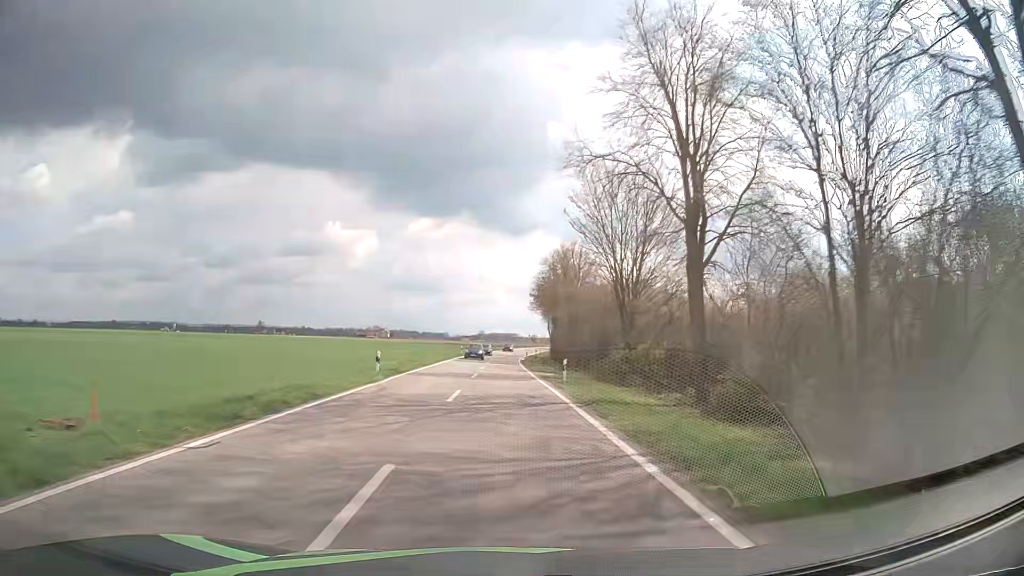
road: tertiary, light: Day
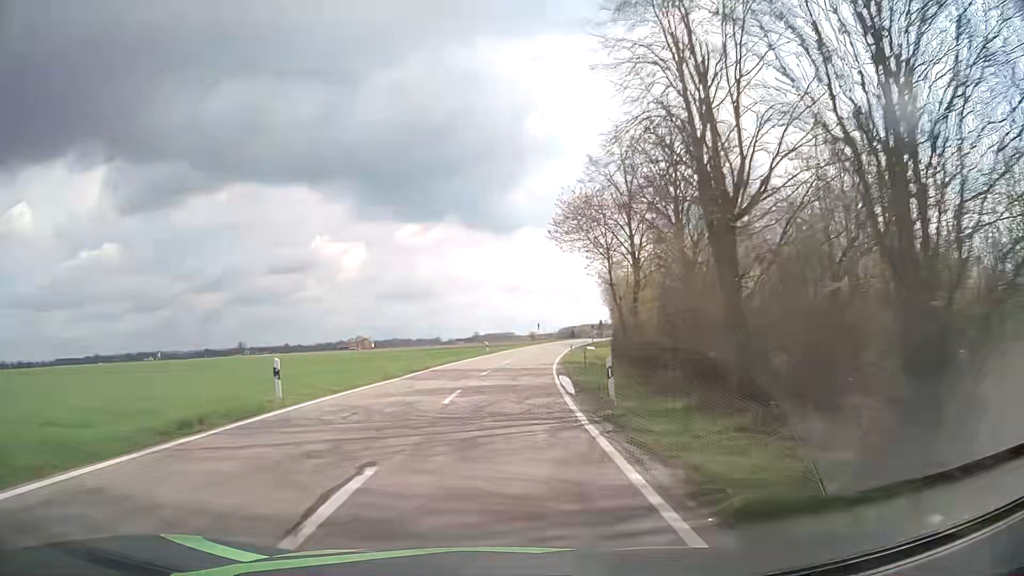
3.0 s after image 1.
(0.0, +61.6) m; 0°
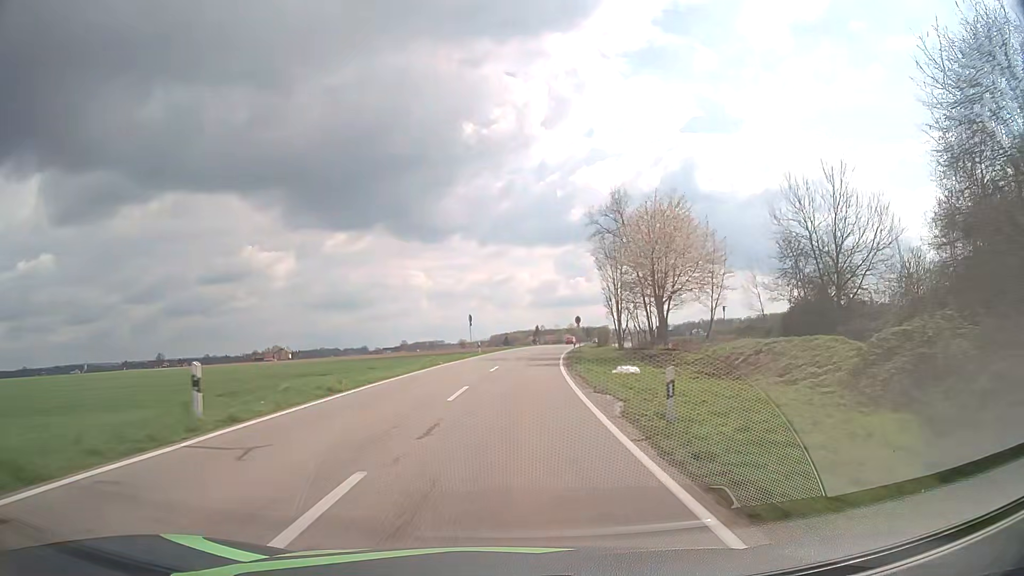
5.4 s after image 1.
(+1.9, +49.2) m; +6°
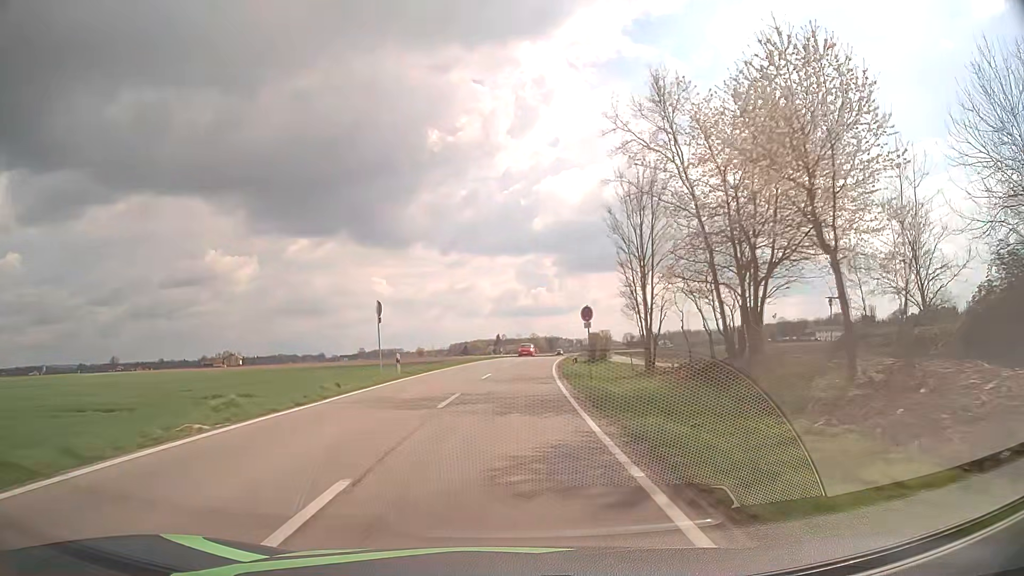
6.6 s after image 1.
(+0.7, +24.5) m; +3°
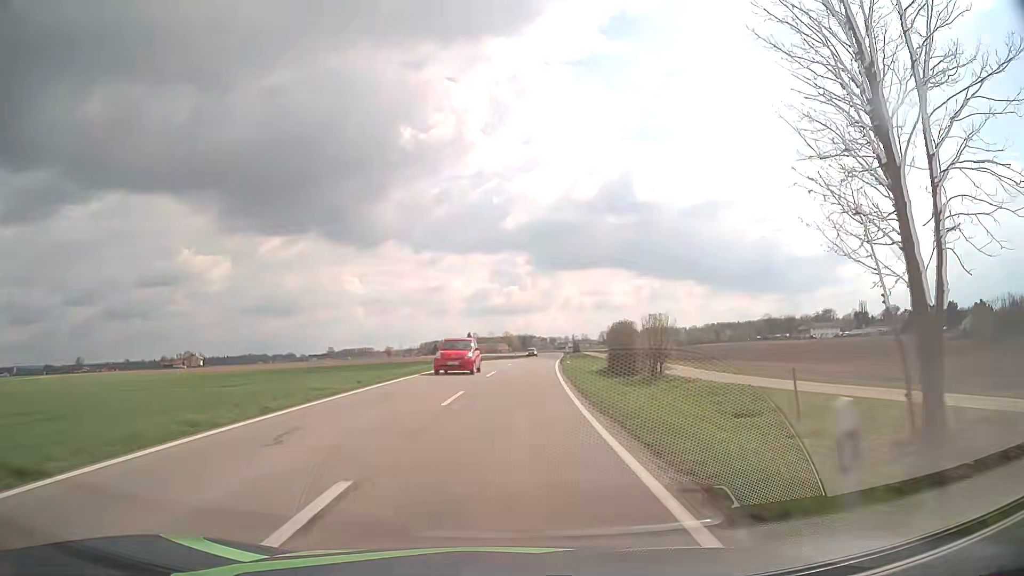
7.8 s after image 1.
(+0.5, +24.4) m; +2°
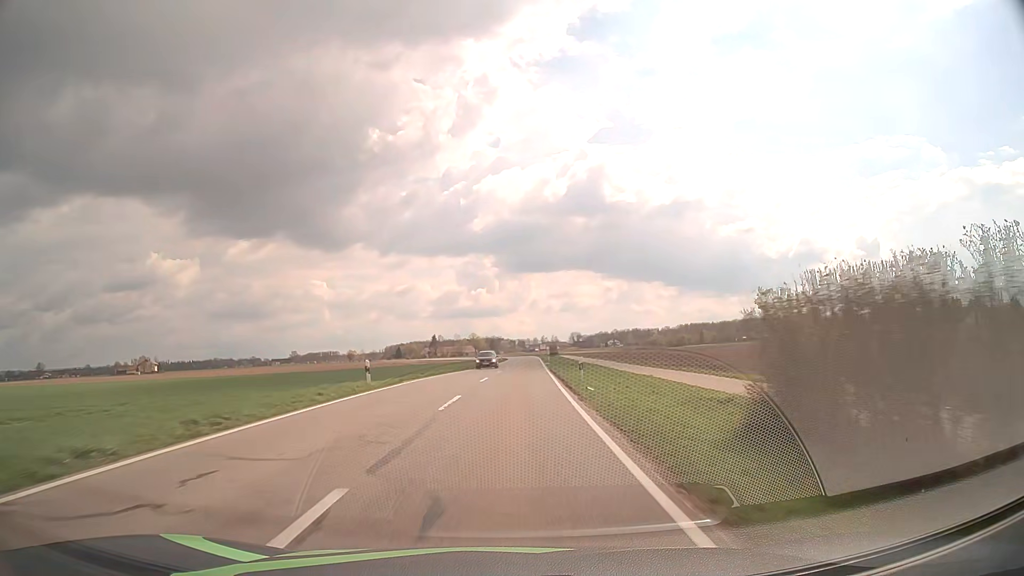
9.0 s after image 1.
(+0.7, +24.5) m; +3°
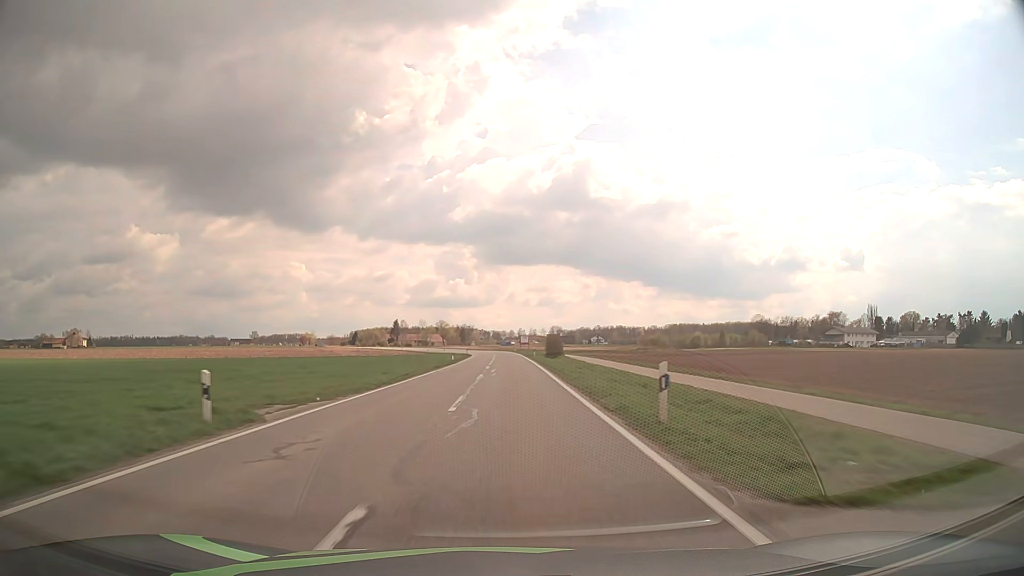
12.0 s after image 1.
(+1.5, +62.1) m; +2°
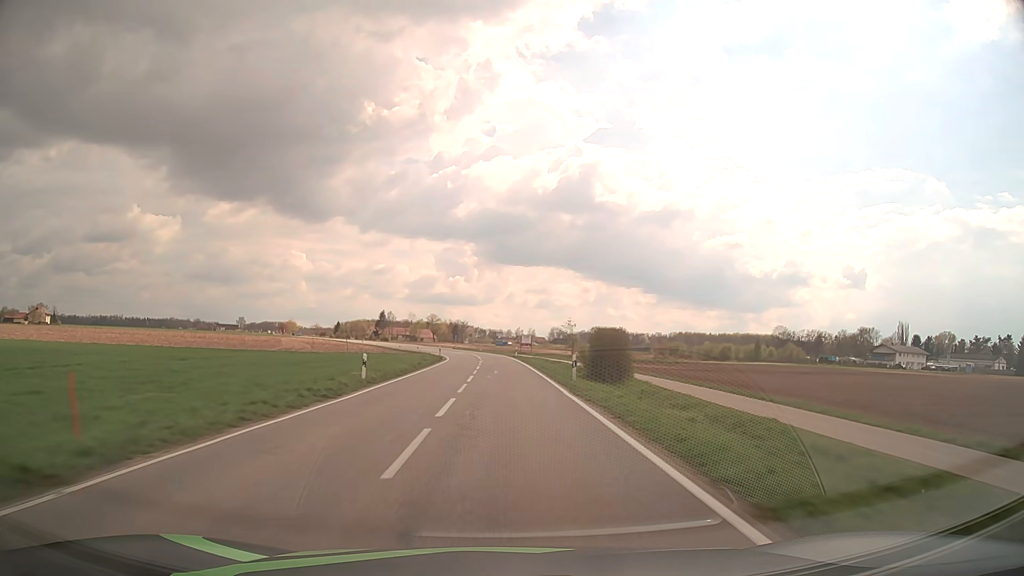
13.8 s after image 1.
(+0.1, +38.1) m; 0°
(0, +10) (0, +20) (0, +30) (0, +40) (0, +50) (-1, +60) (-1, +70) (-2, +80) (-3, +90) (-5, +100) m
